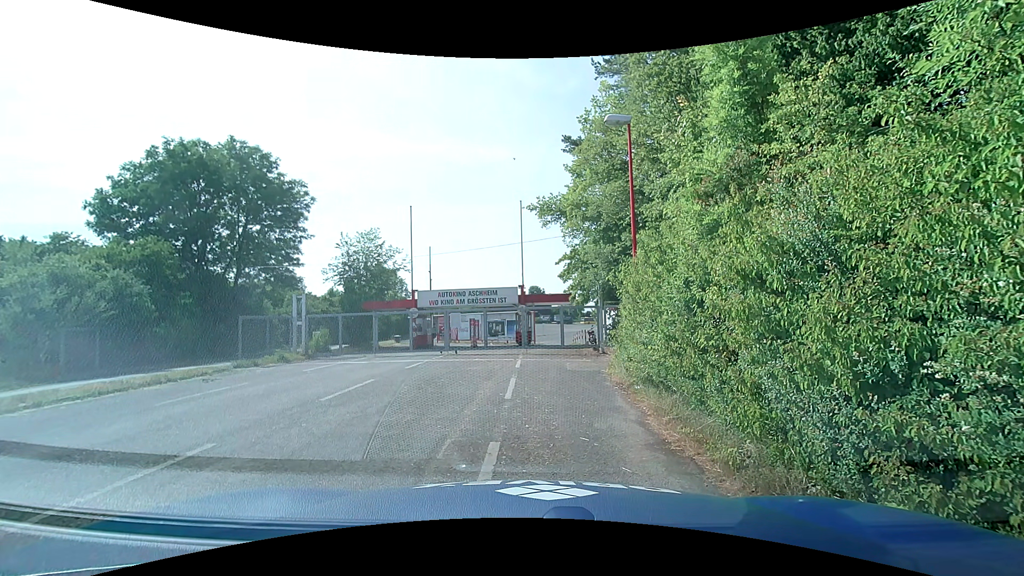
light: Day
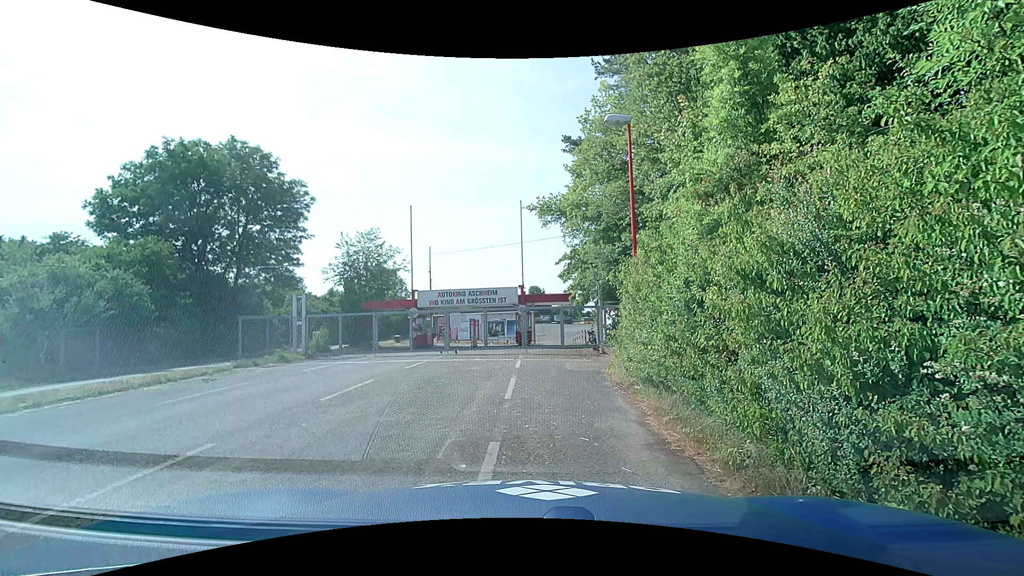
(0.0, 0.0) m; 0°
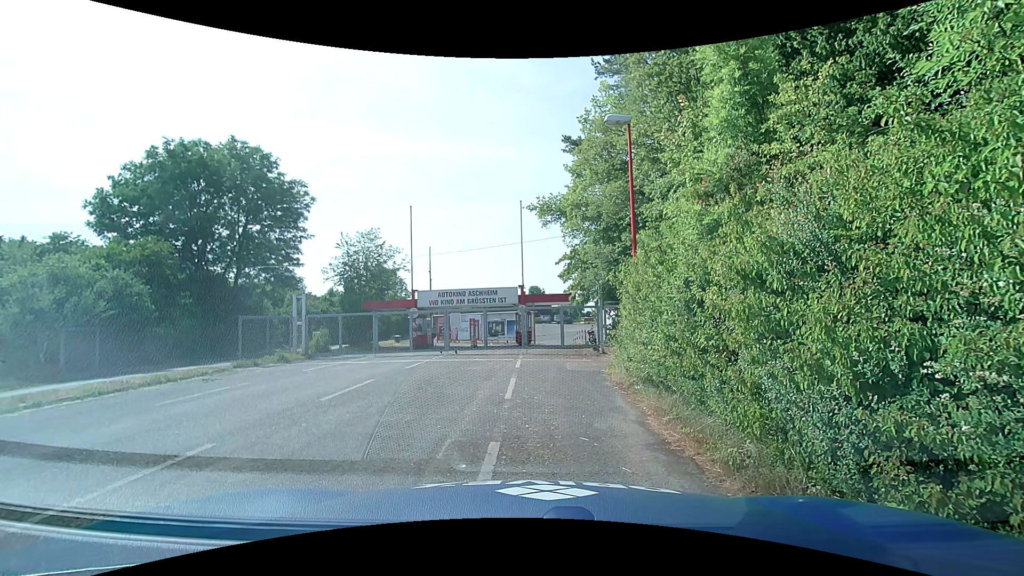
(0.0, 0.0) m; 0°
